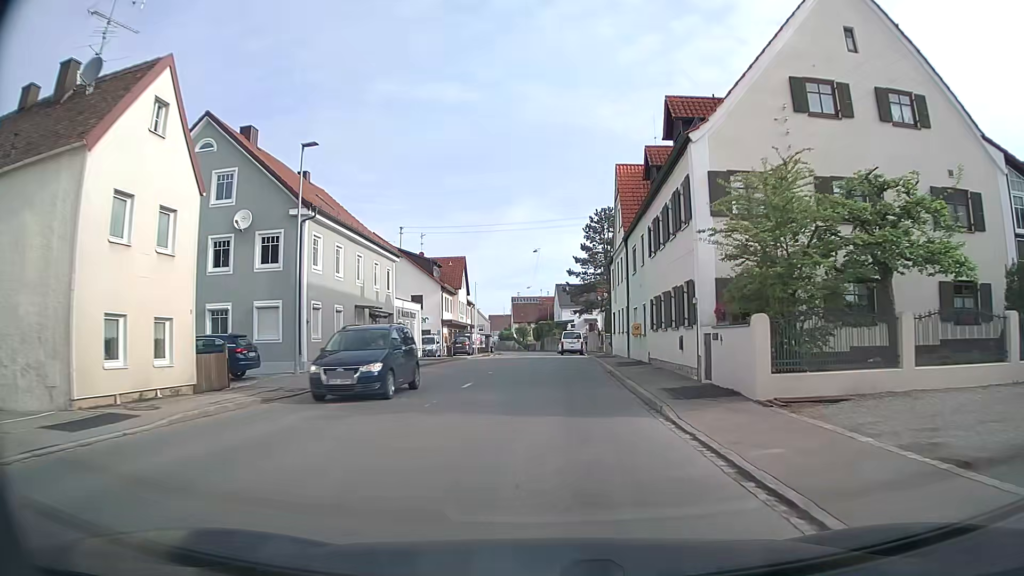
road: tertiary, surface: asphalt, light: Day
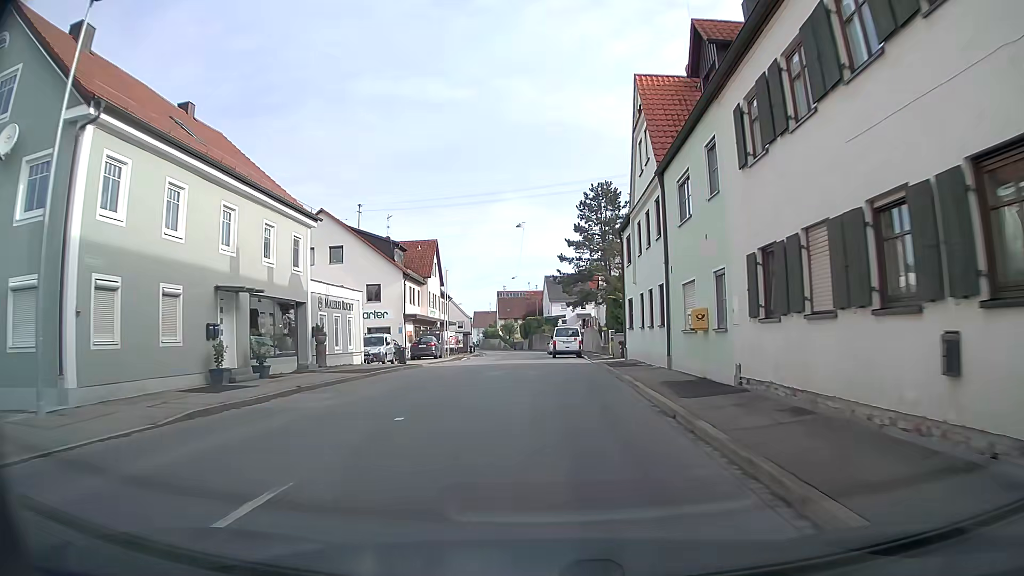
(+0.2, +13.1) m; +1°
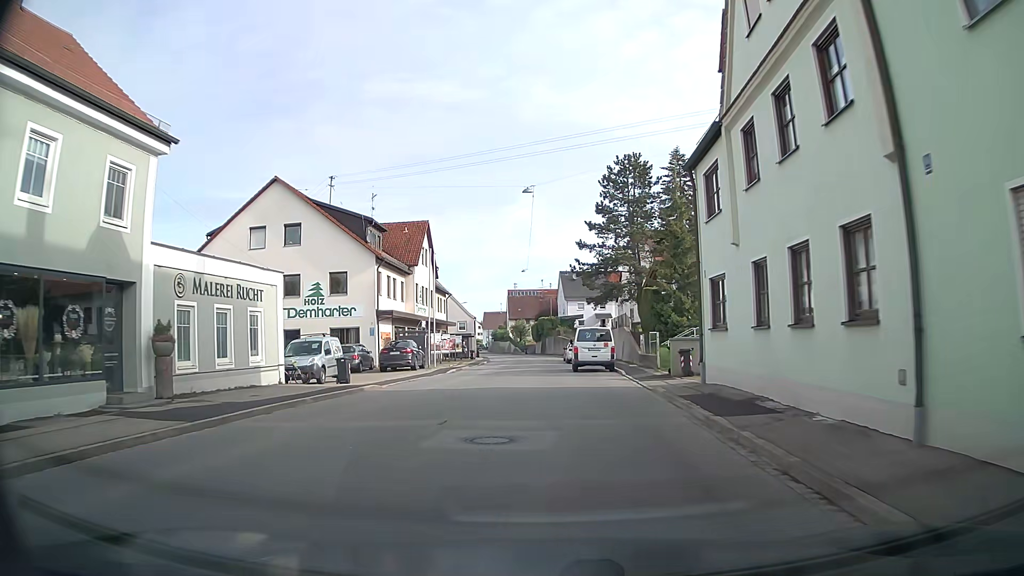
(0.0, +12.9) m; 0°
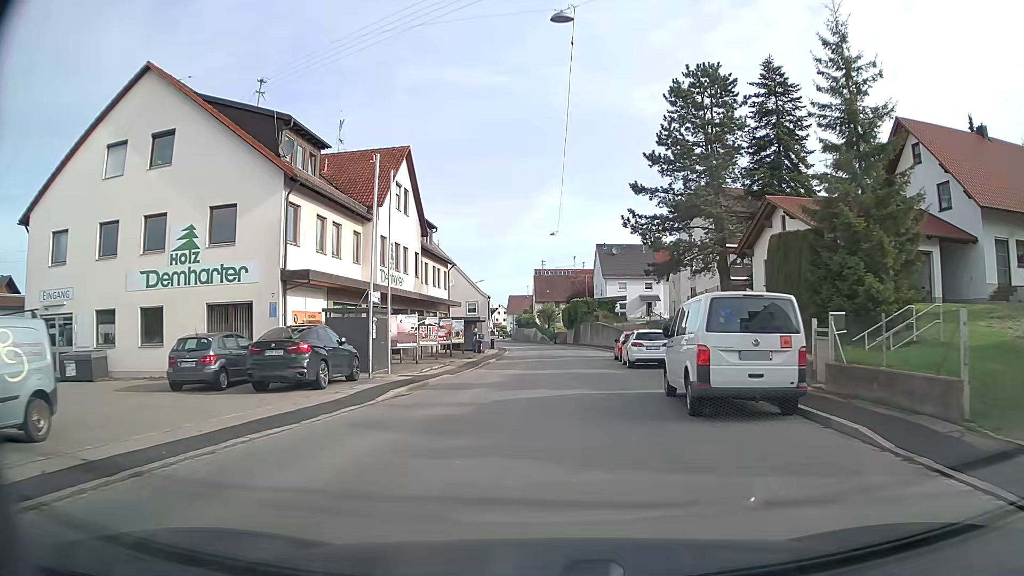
(-0.7, +19.5) m; -3°
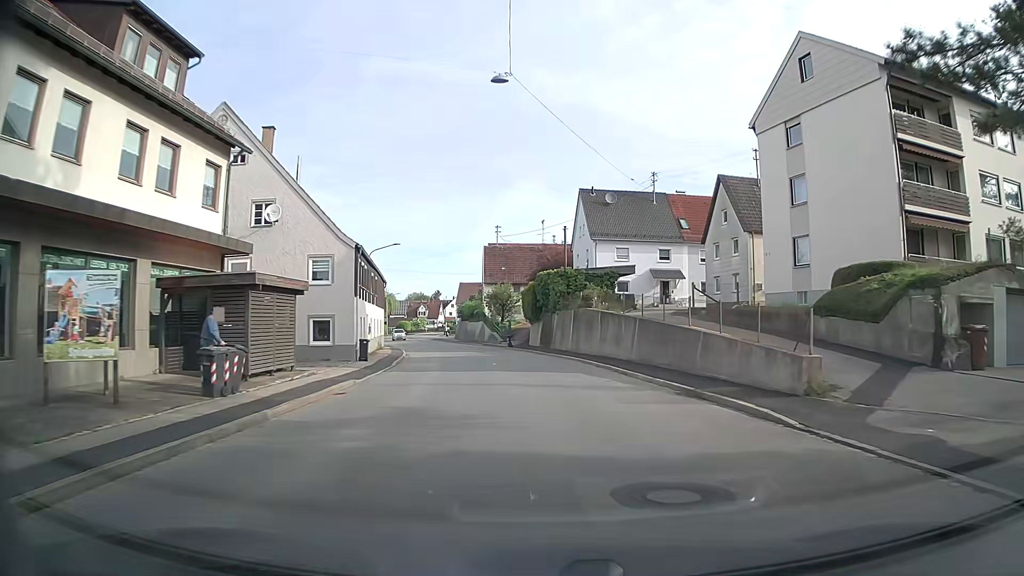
(+1.3, +35.2) m; +3°
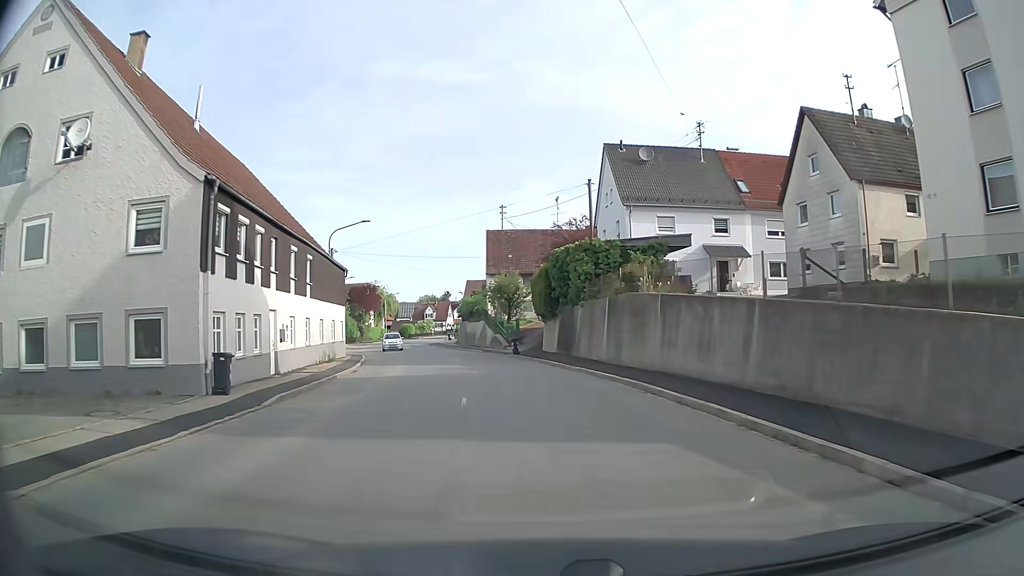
(-0.1, +14.4) m; -1°
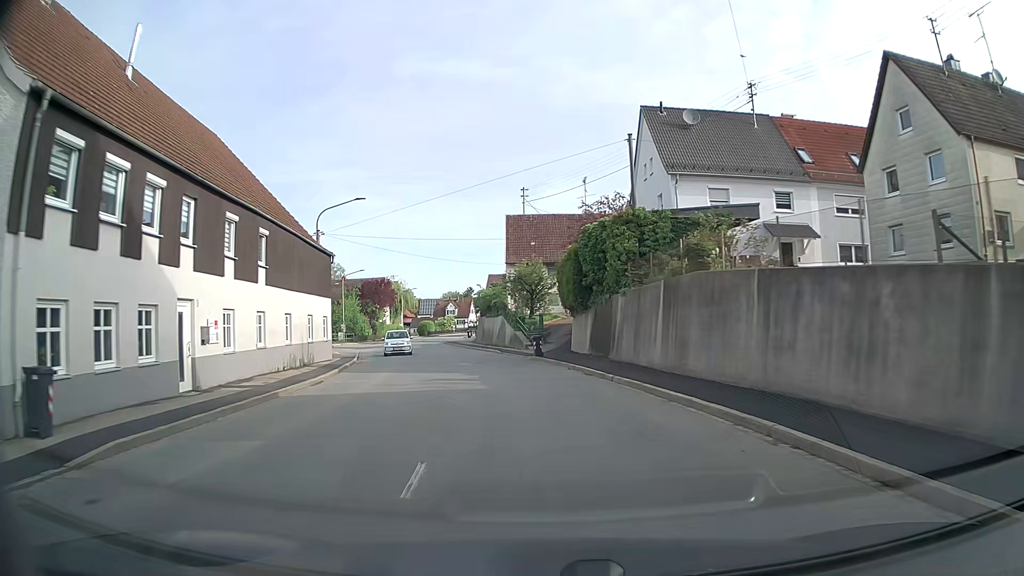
(-0.1, +7.2) m; -2°
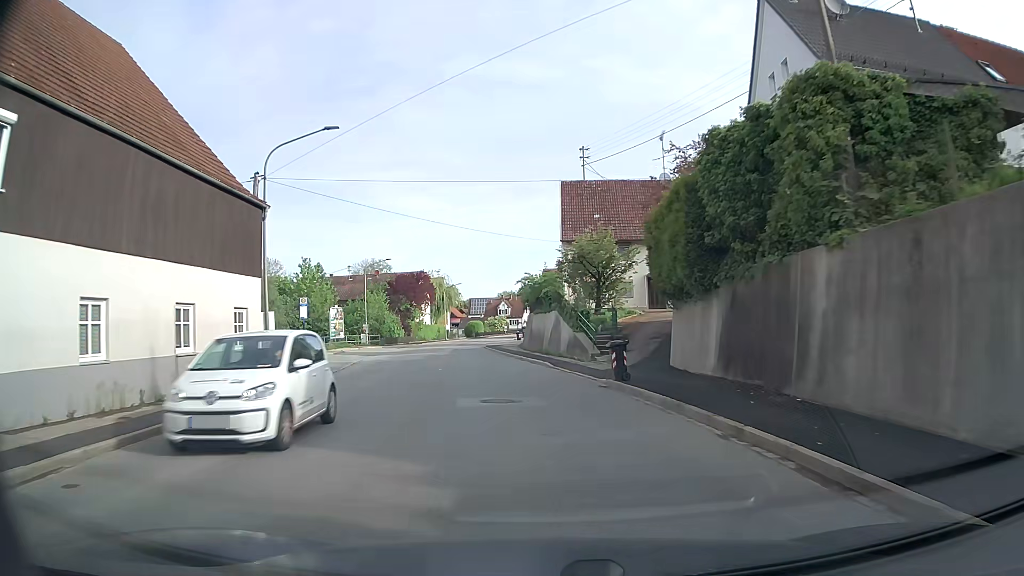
(-0.7, +14.2) m; -5°
(0, +10) (-1, +20) (-3, +30) (-5, +40) (-6, +50) (-7, +60) (-8, +69) (-8, +79) (-9, +89) (-8, +99) m
